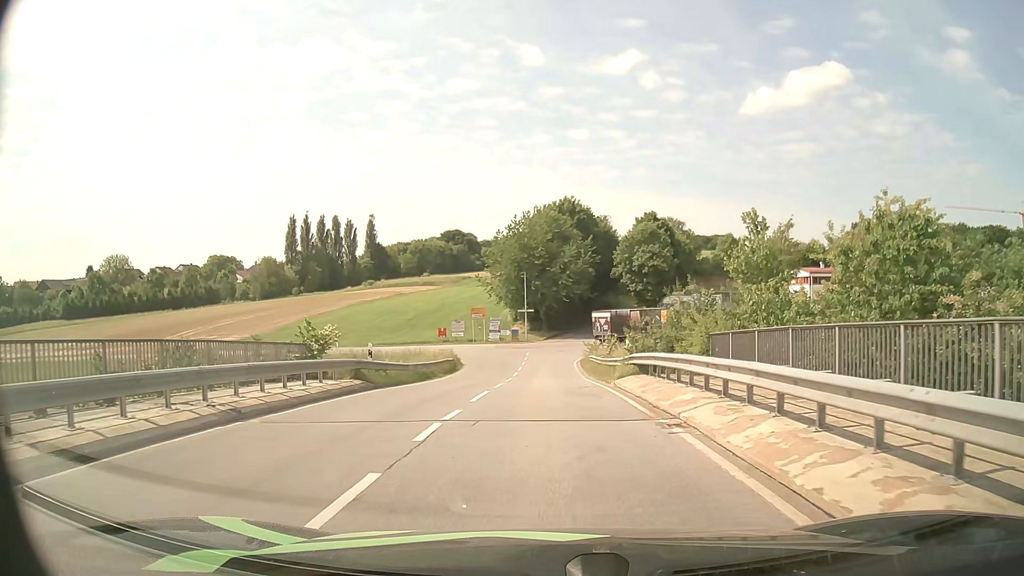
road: unclassified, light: Day
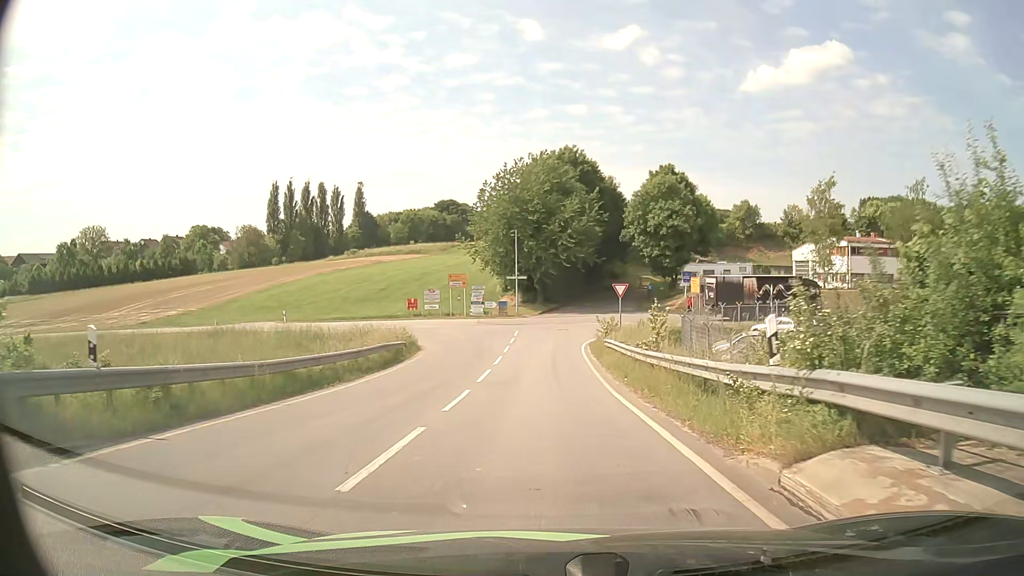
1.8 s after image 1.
(0.0, +14.7) m; 0°
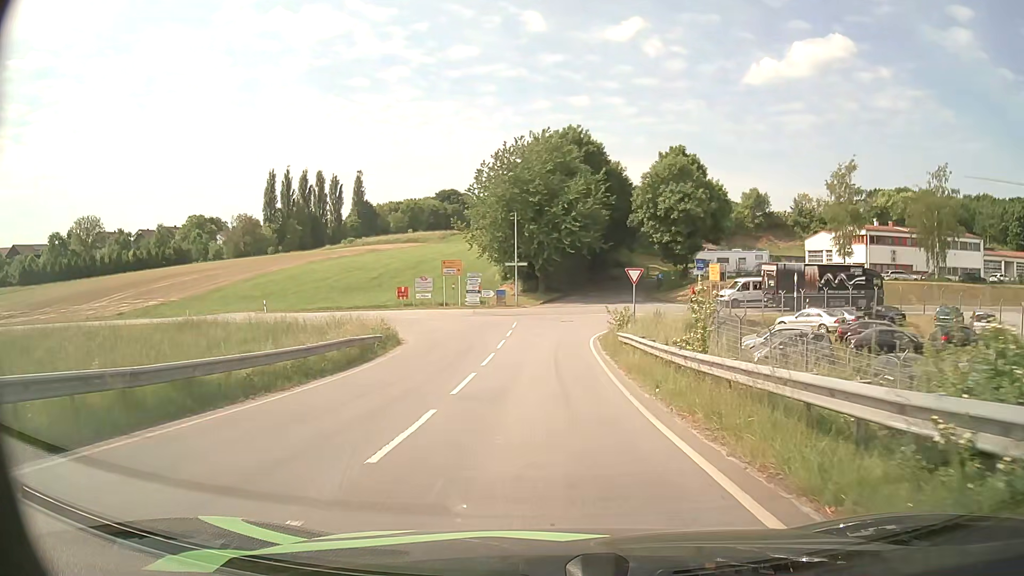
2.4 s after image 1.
(0.0, +5.0) m; -1°
